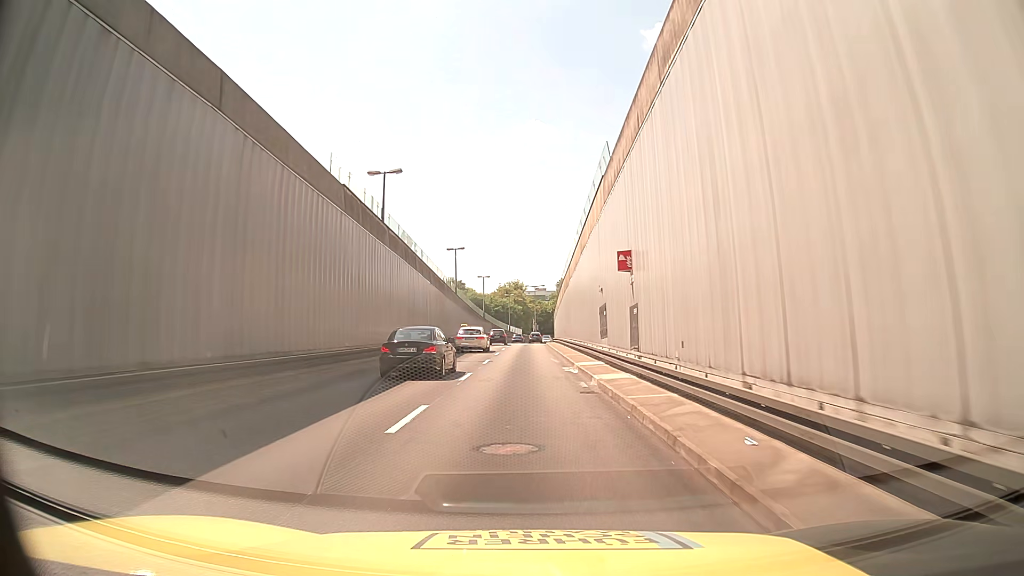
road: trunk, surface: asphalt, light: Day
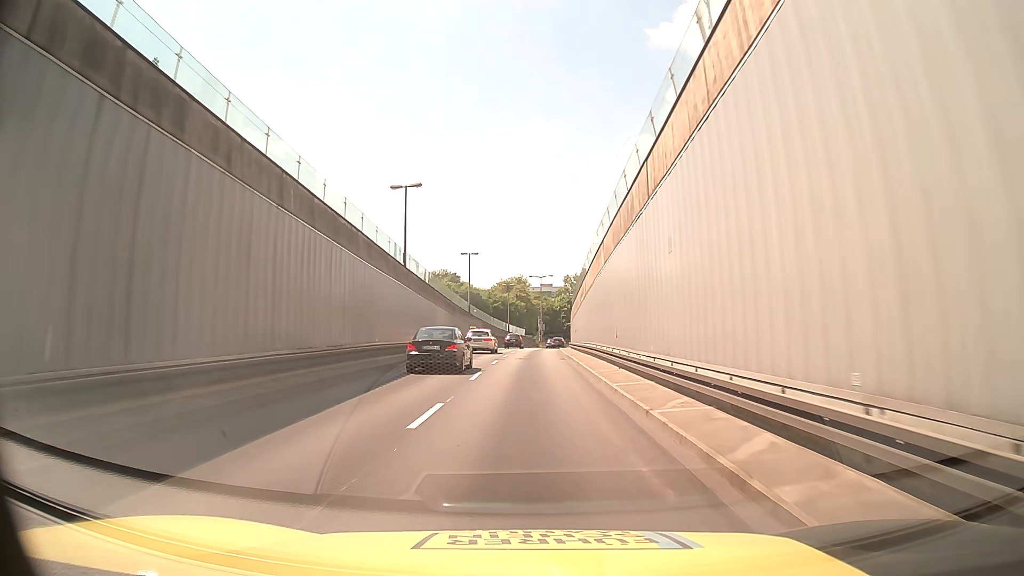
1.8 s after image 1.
(+0.1, +26.8) m; 0°
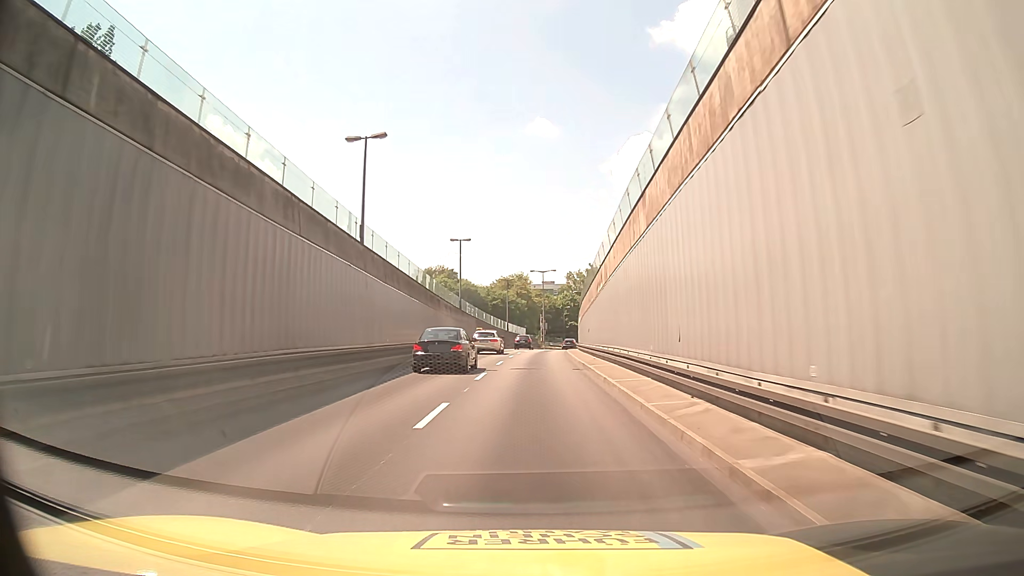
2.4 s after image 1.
(0.0, +9.0) m; 0°
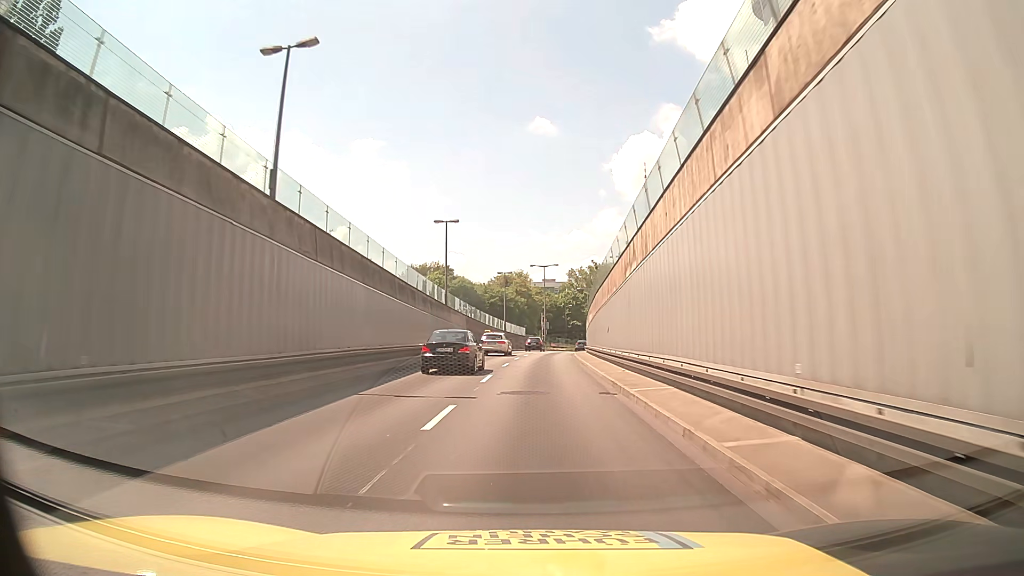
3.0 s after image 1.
(0.0, +9.0) m; 0°
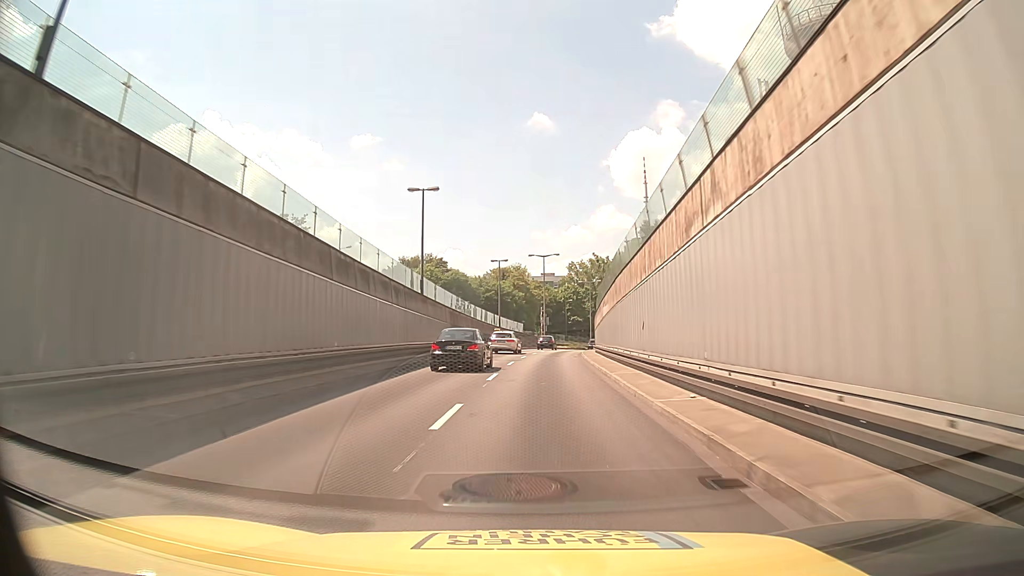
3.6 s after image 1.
(0.0, +9.1) m; 0°
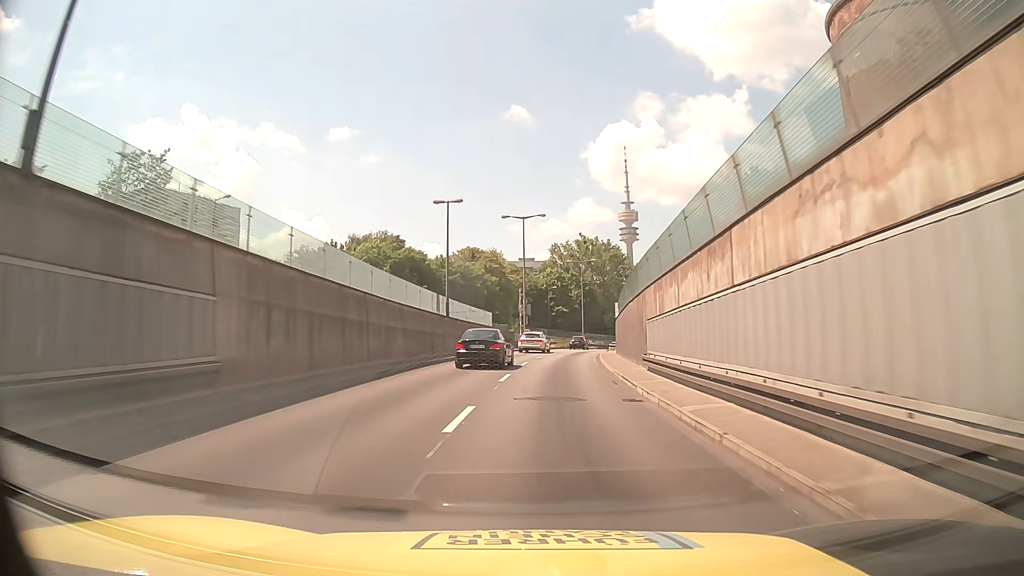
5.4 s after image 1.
(+0.3, +27.4) m; +1°
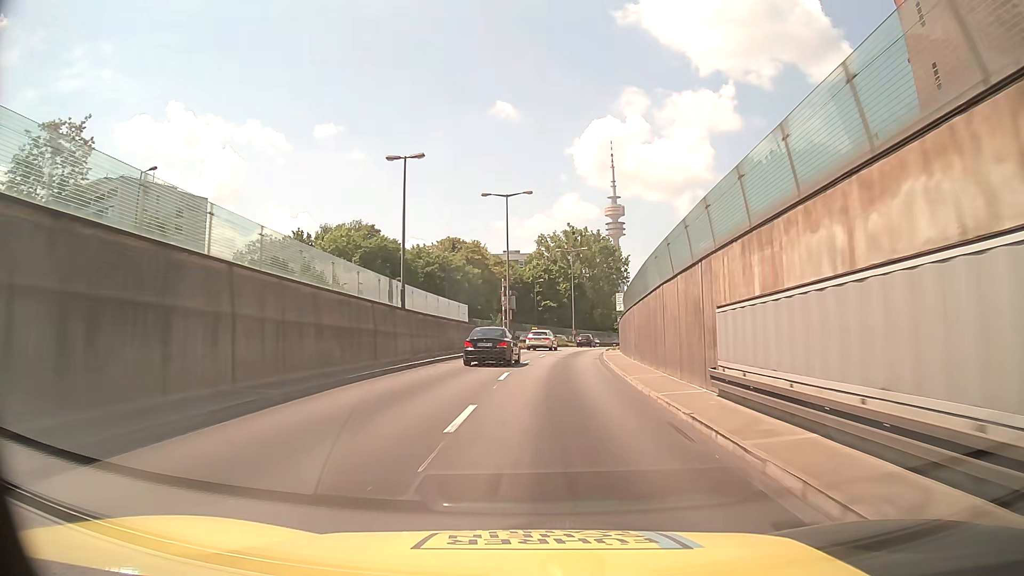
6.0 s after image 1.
(+0.1, +9.2) m; +2°
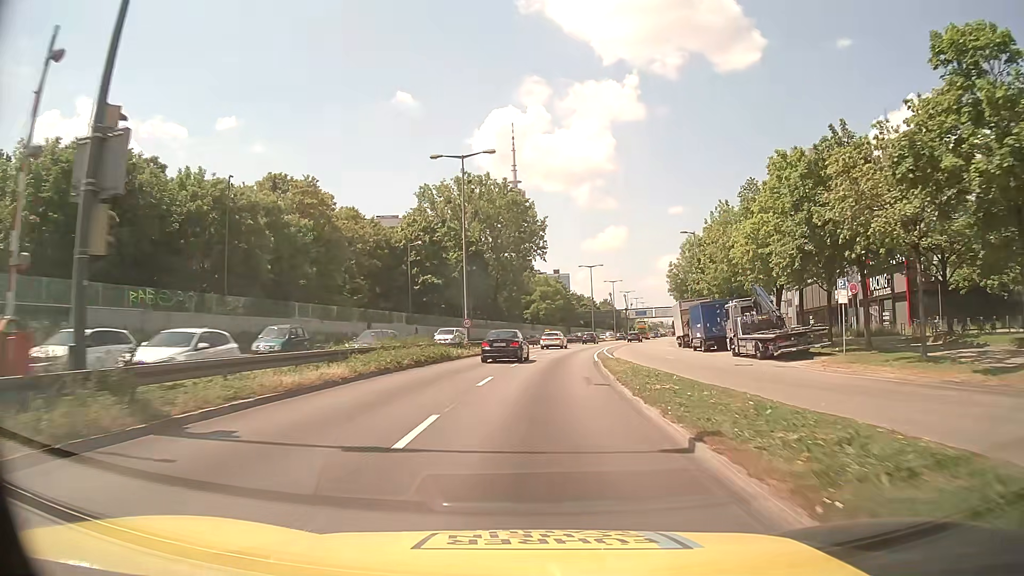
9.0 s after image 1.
(+3.1, +46.0) m; +8°
(0, +10) (+1, +20) (+1, +30) (+2, +40) (+4, +50) (+6, +60) (+7, +69) (+9, +79) (+12, +89) (+14, +99) m
